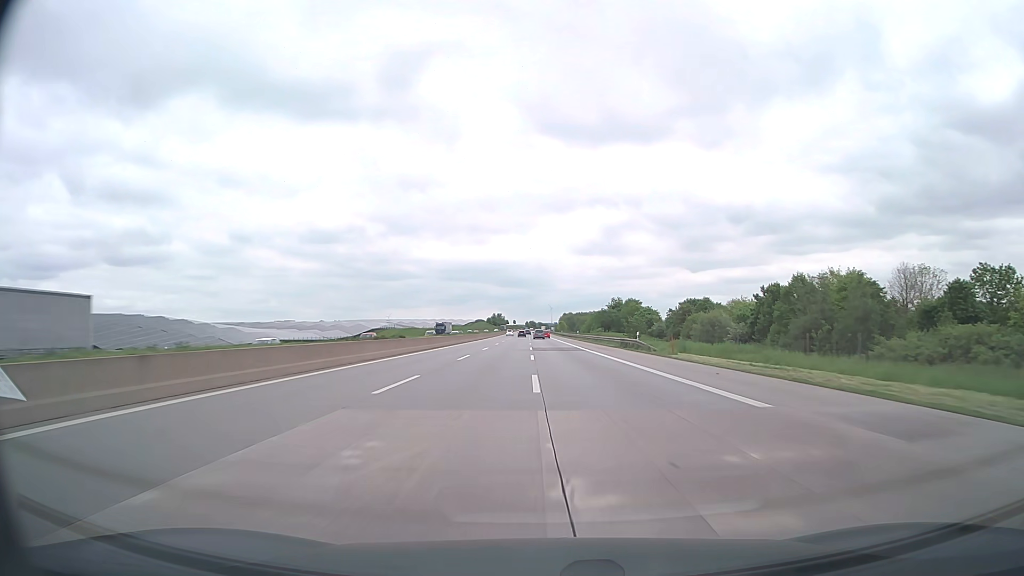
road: motorway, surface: asphalt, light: Day
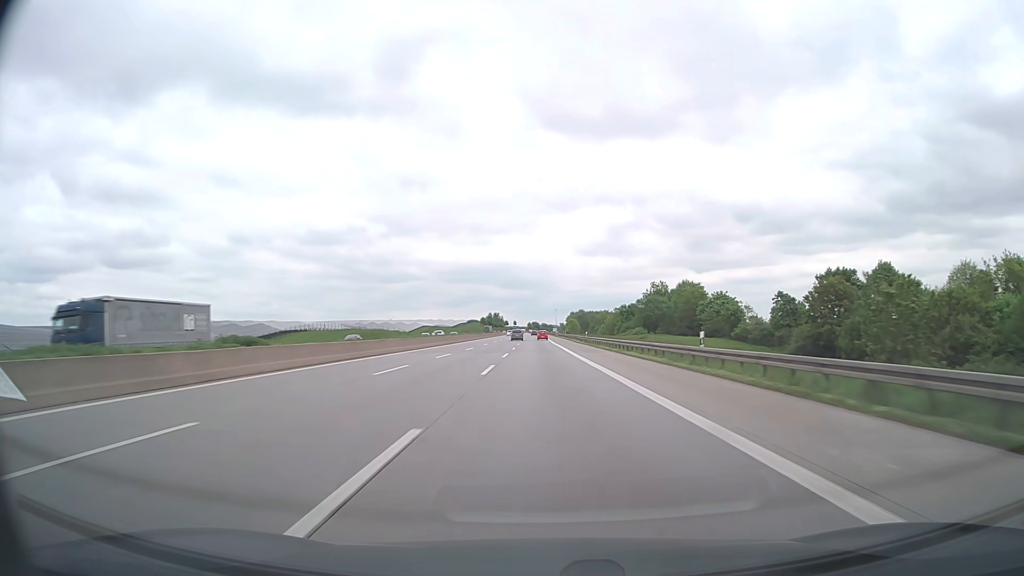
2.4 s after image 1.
(+0.1, +83.0) m; 0°
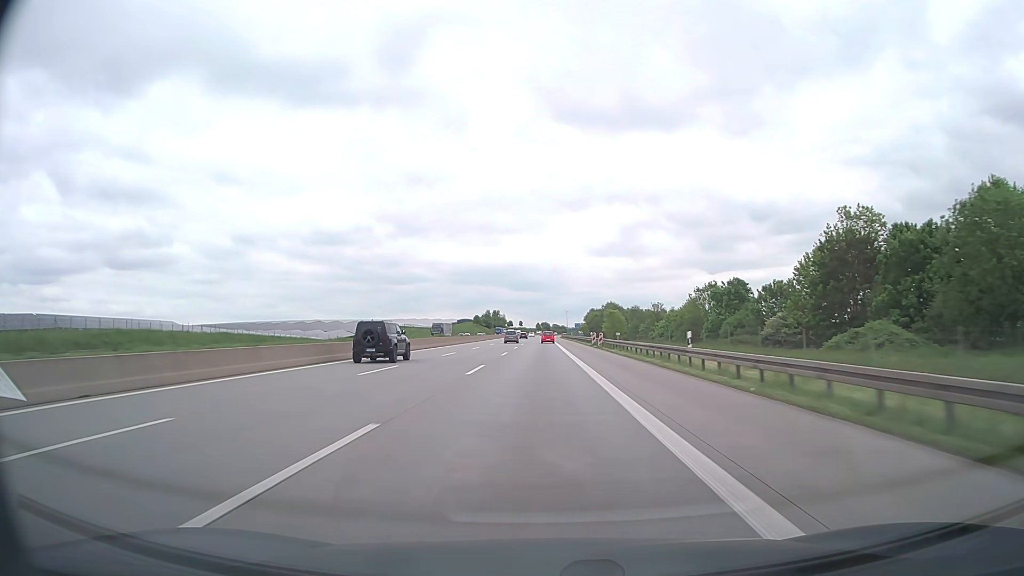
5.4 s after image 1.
(-0.7, +101.5) m; -1°
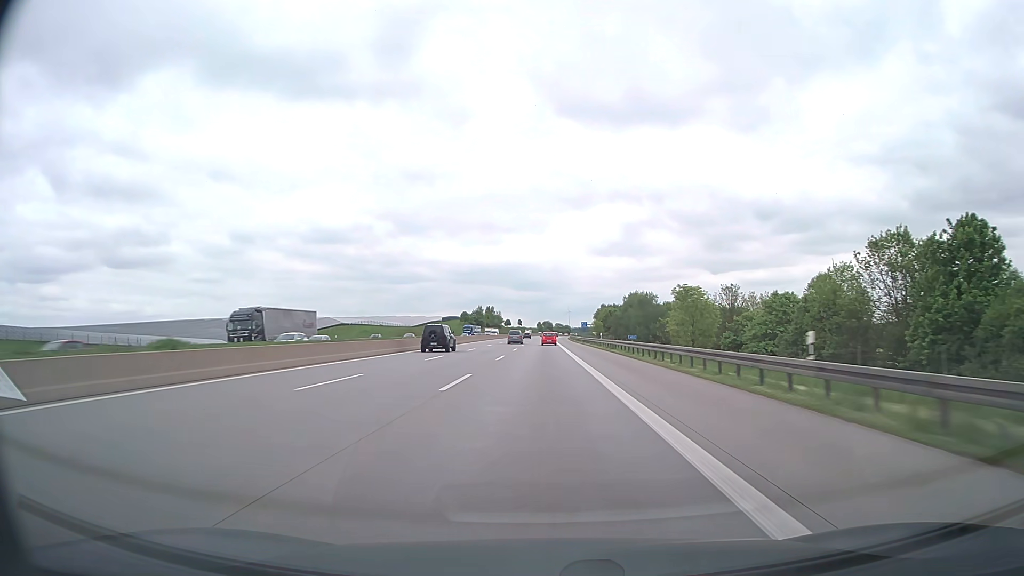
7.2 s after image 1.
(-0.2, +59.8) m; 0°
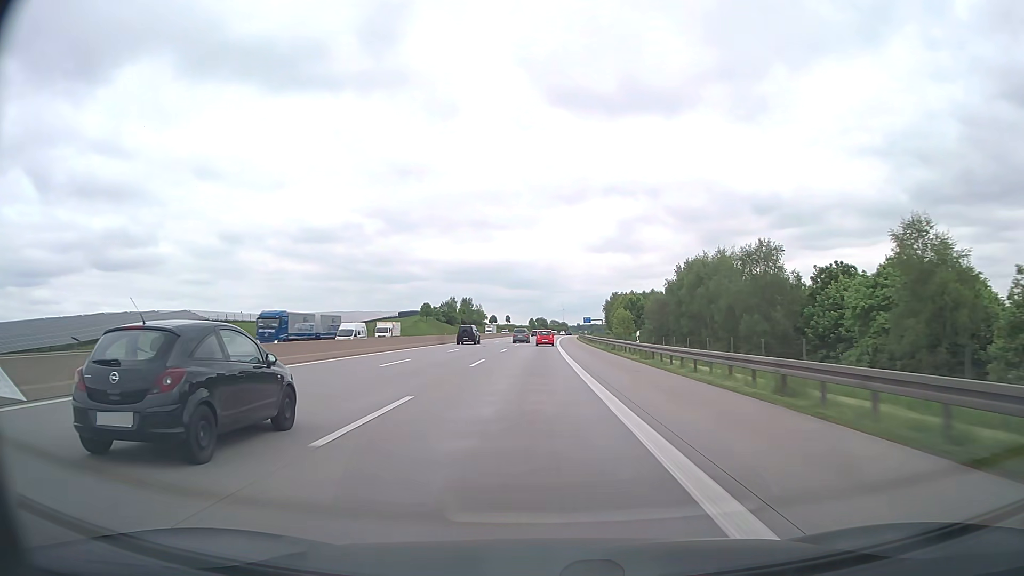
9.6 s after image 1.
(+0.5, +78.6) m; +1°
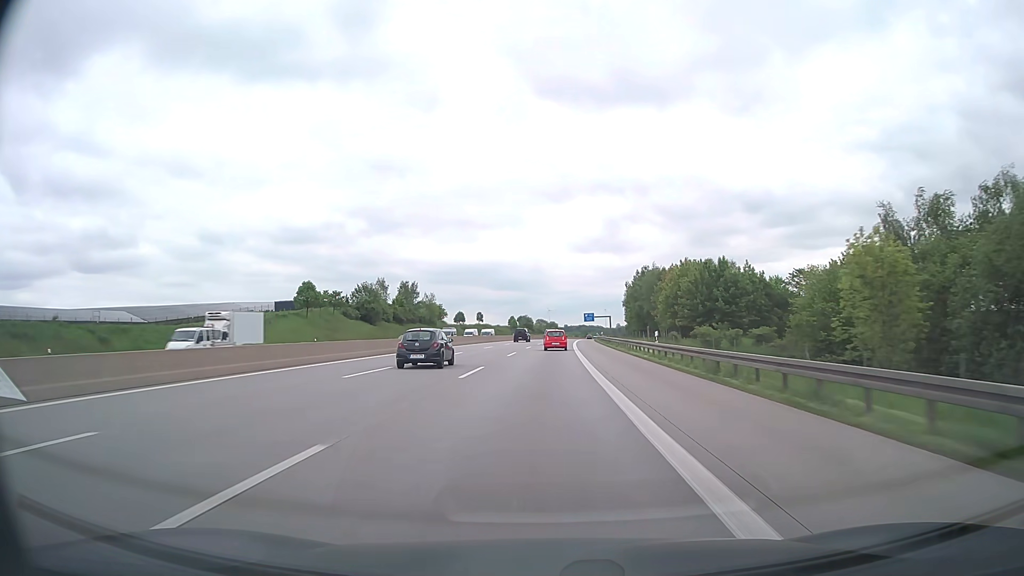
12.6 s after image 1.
(+0.6, +95.5) m; +1°
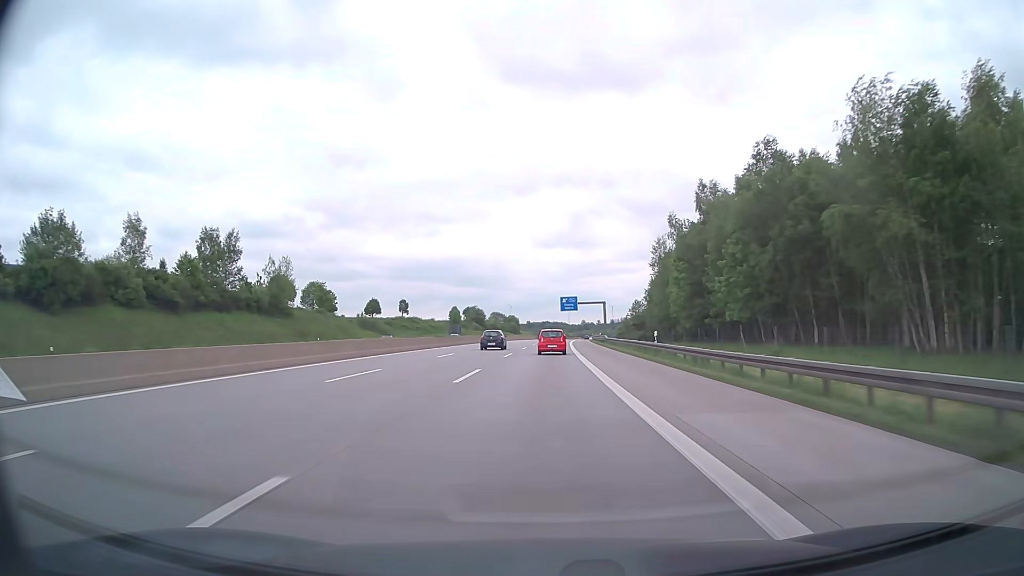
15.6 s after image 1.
(+2.4, +91.2) m; +3°
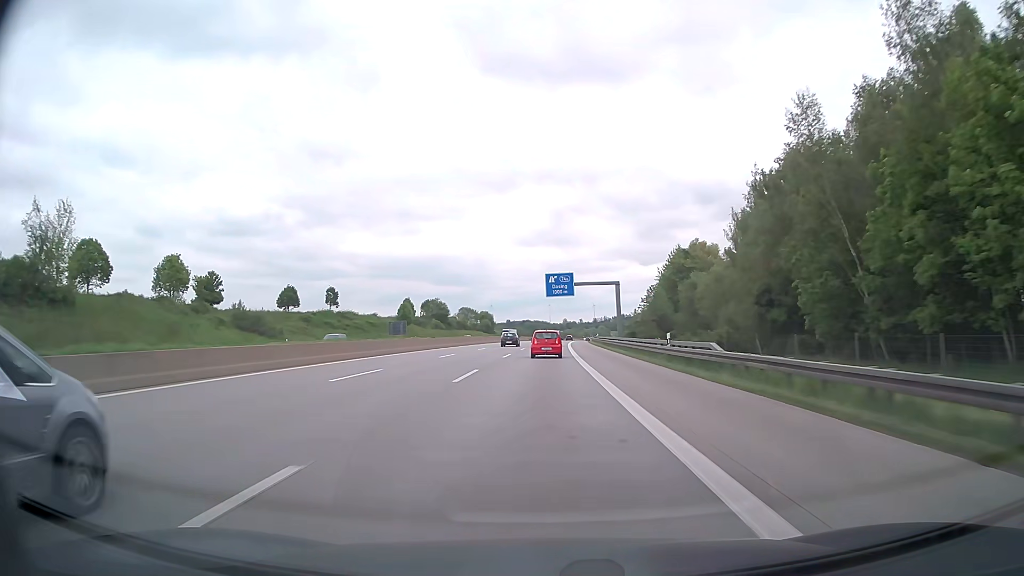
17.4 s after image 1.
(+0.7, +52.4) m; +2°
(0, +10) (0, +20) (0, +30) (0, +40) (0, +50) (+1, +60) (+1, +70) (+1, +80) (+2, +90) (+2, +100) m
